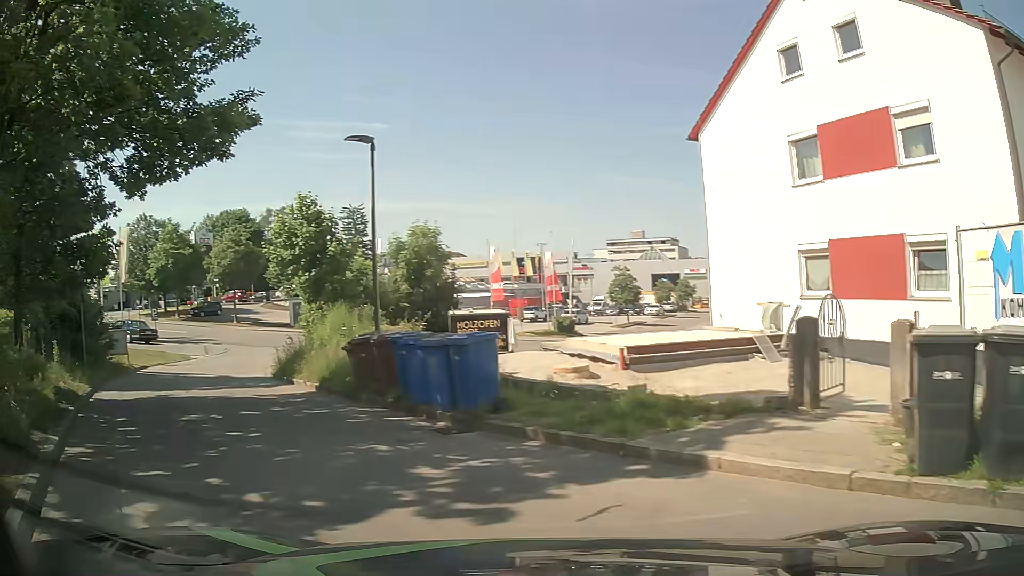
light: Day
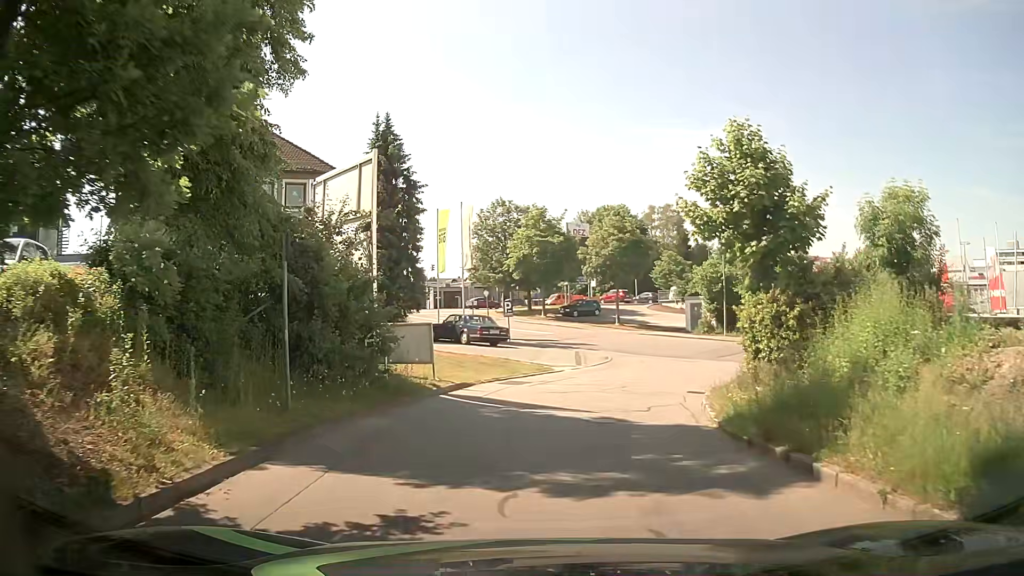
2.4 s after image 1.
(-4.5, +10.6) m; -33°
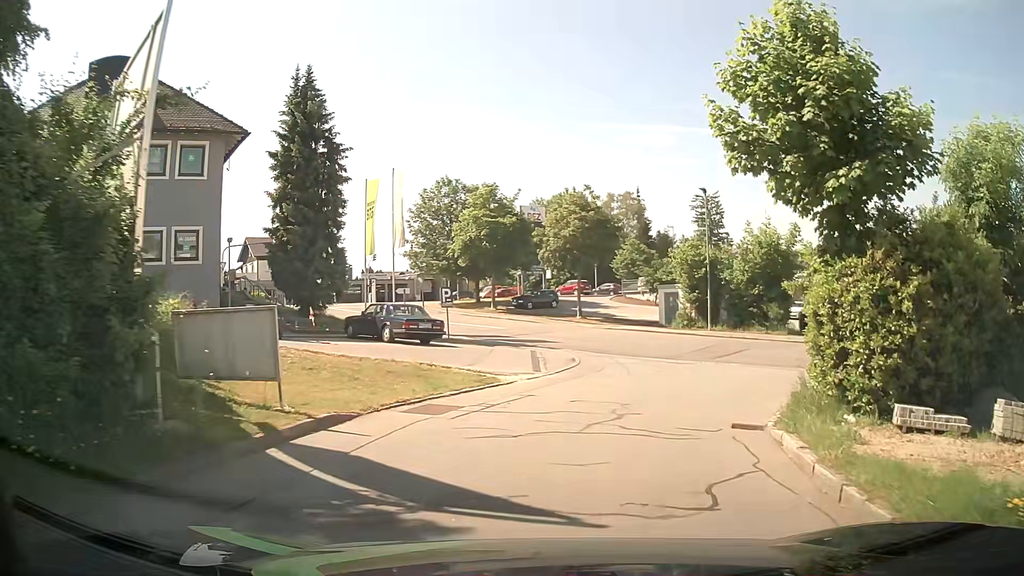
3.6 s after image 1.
(+0.2, +7.5) m; +3°
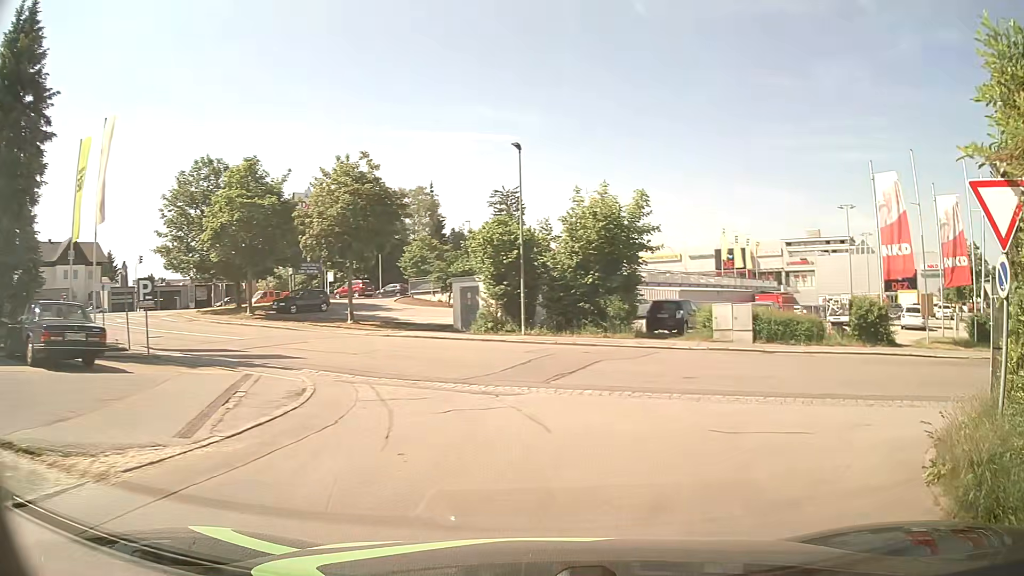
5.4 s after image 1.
(+1.3, +10.1) m; +18°
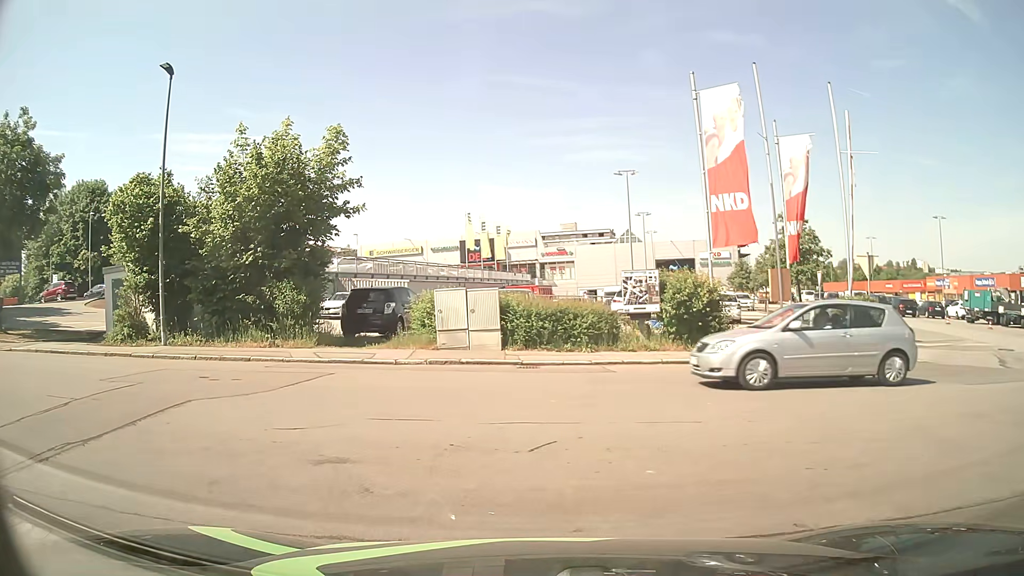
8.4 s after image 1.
(+2.3, +9.0) m; +22°
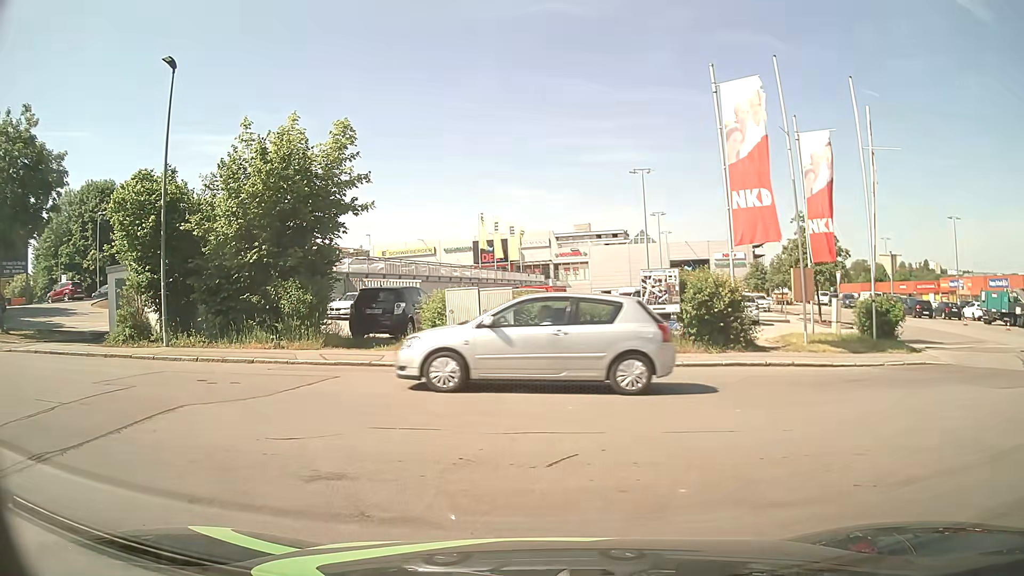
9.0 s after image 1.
(0.0, +0.6) m; 0°
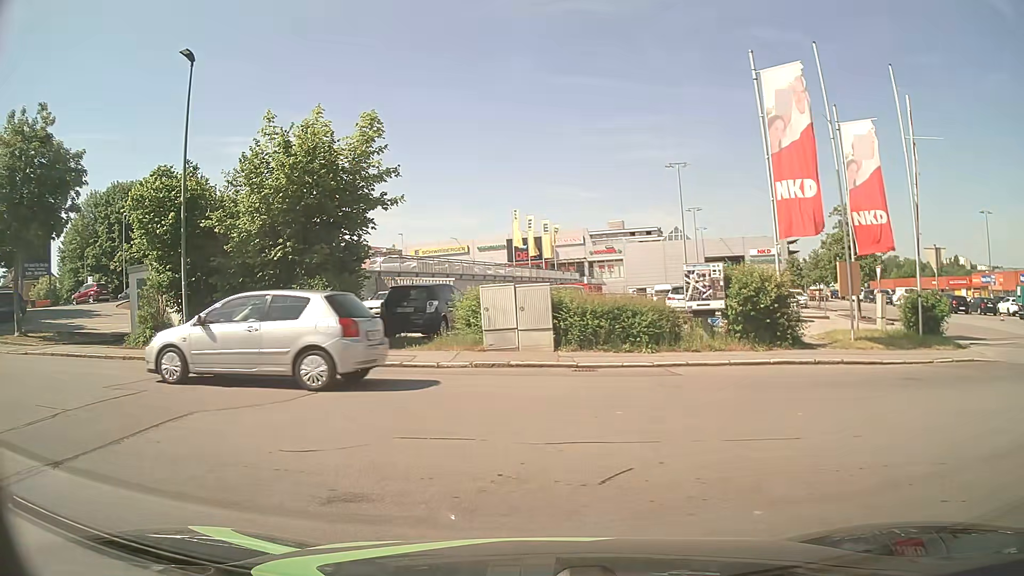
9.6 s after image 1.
(0.0, +0.8) m; -4°
